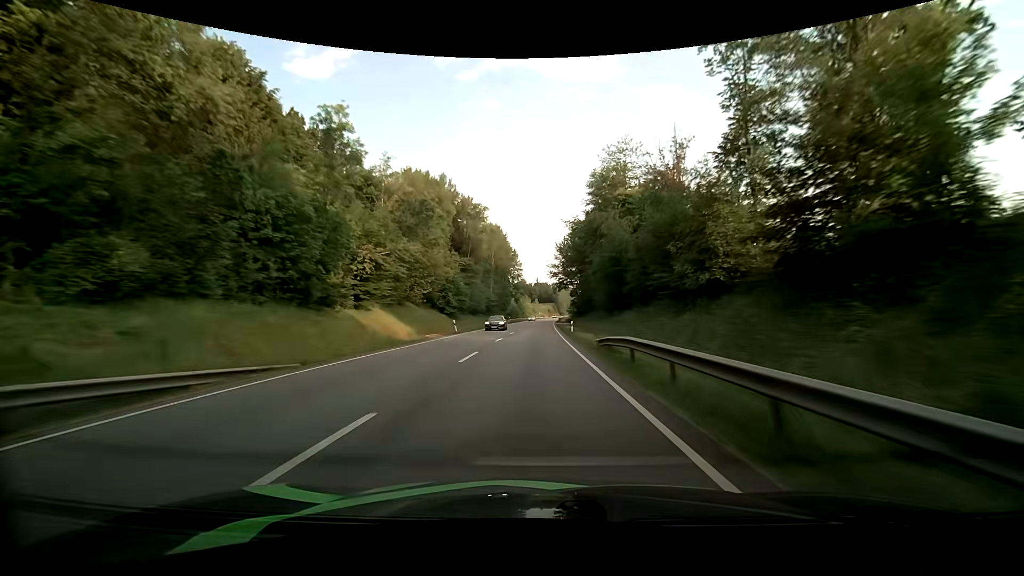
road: primary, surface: asphalt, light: Day
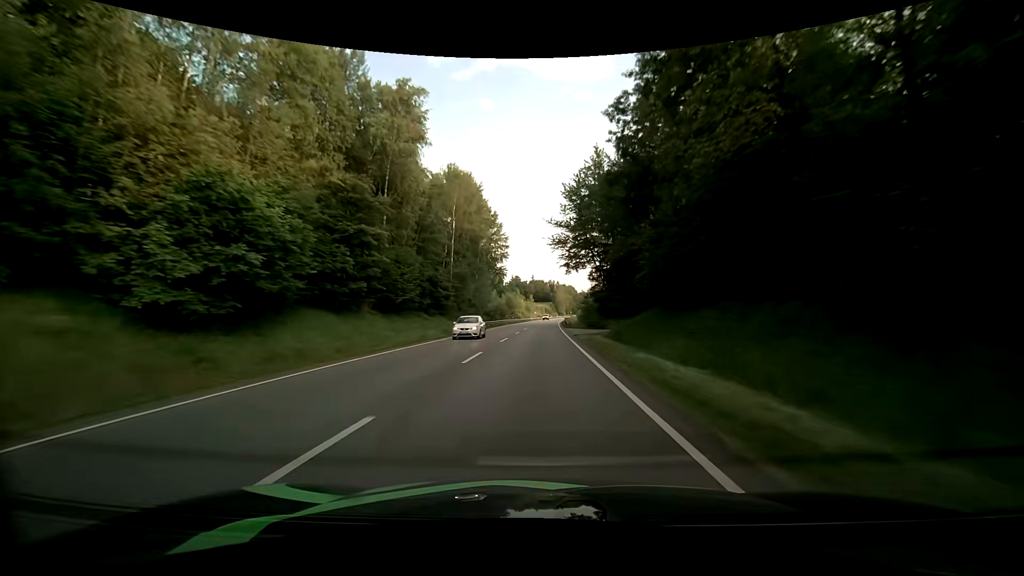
(+0.3, +48.2) m; +1°
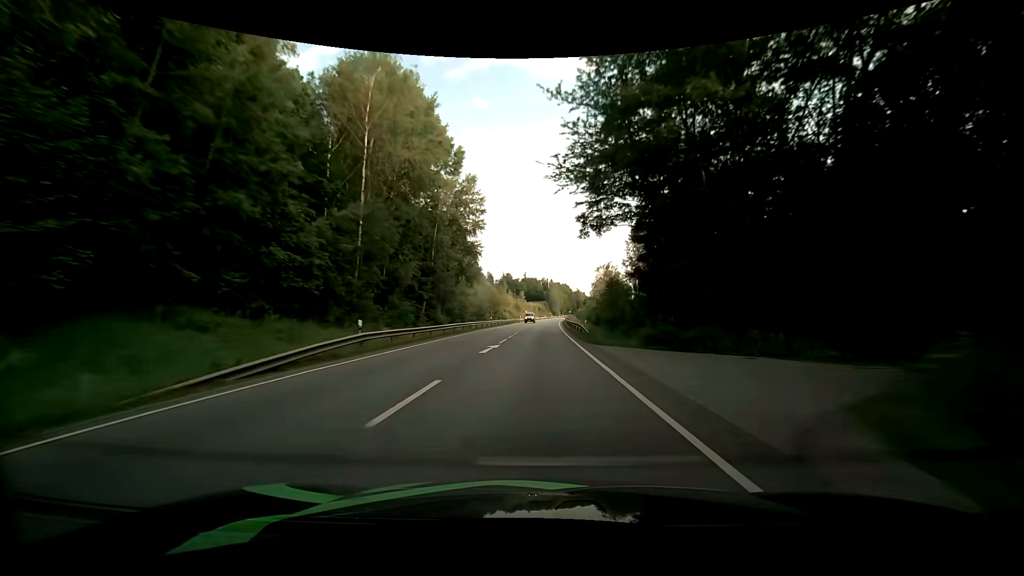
(+0.1, +32.3) m; +1°
